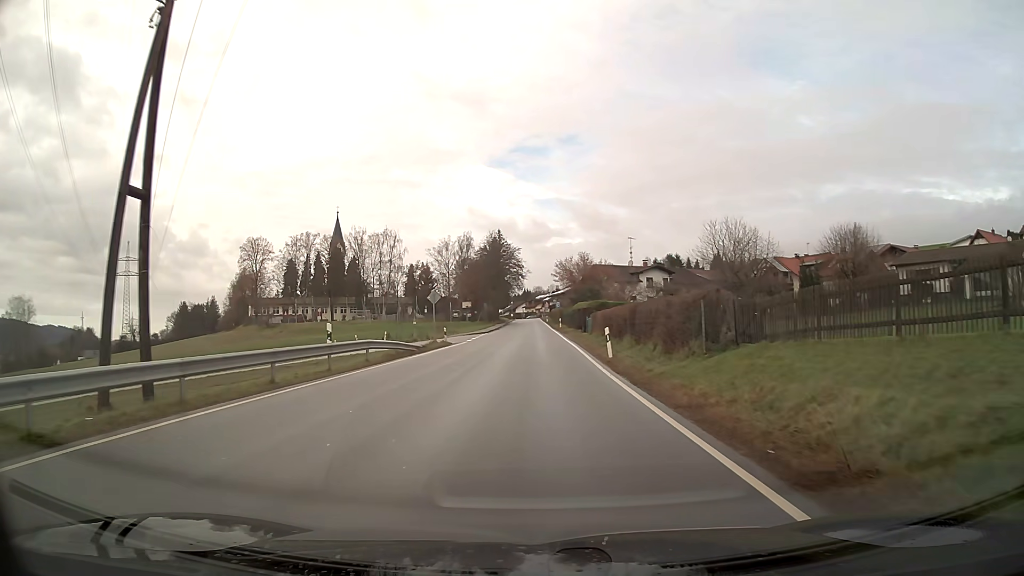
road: secondary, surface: asphalt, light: Day
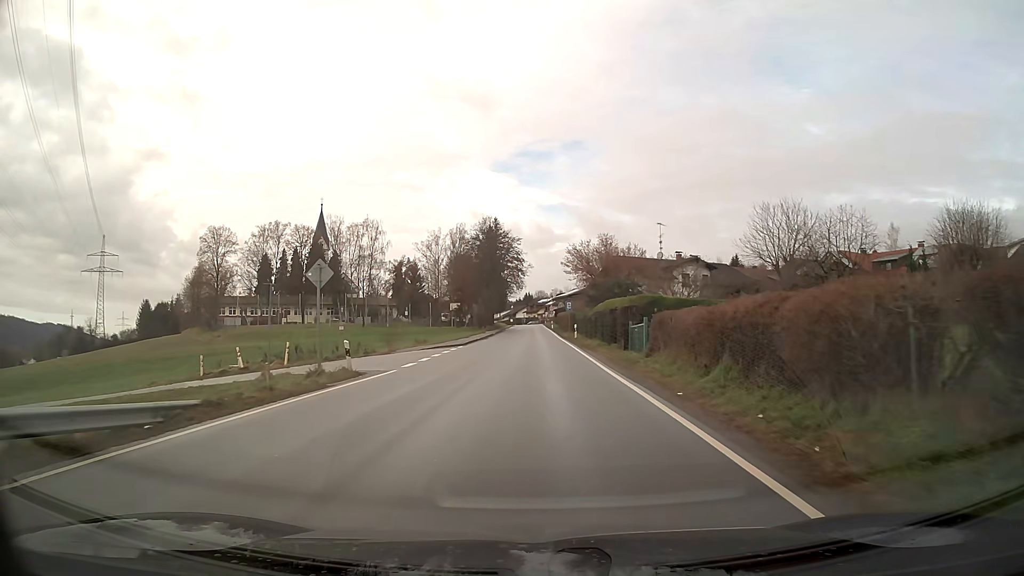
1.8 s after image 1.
(0.0, +21.8) m; 0°
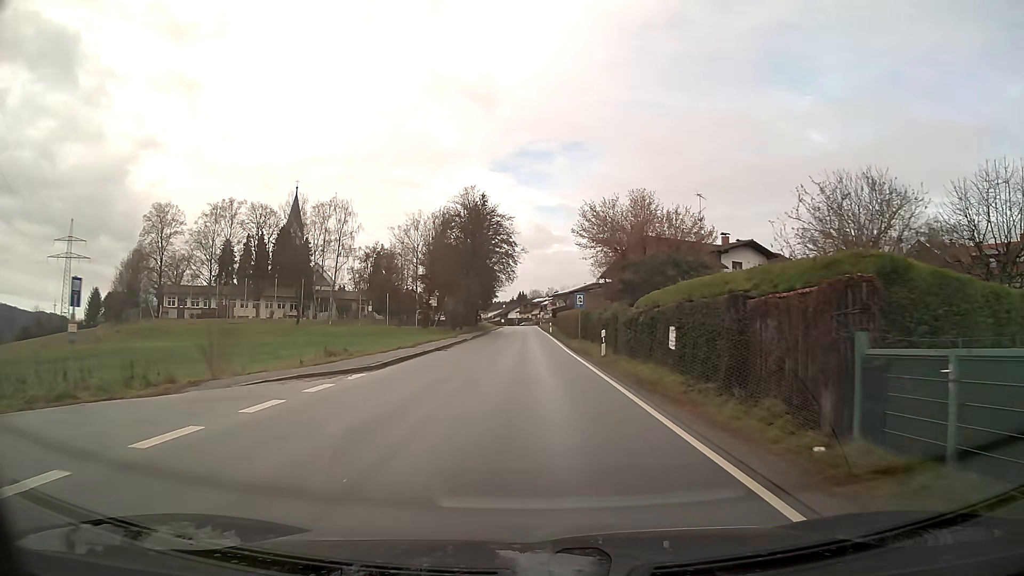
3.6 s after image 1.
(+0.1, +21.0) m; 0°
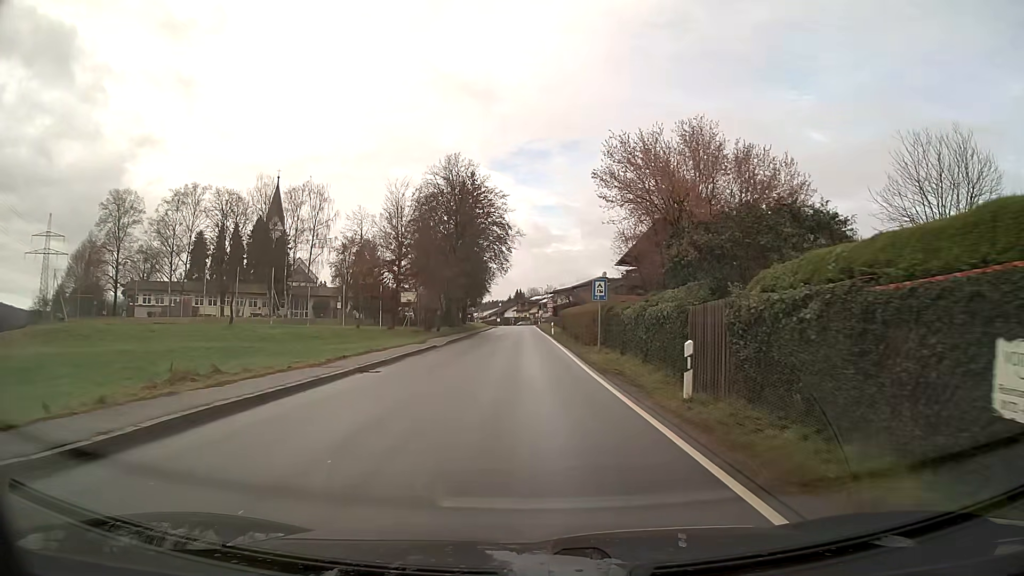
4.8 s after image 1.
(0.0, +13.5) m; 0°
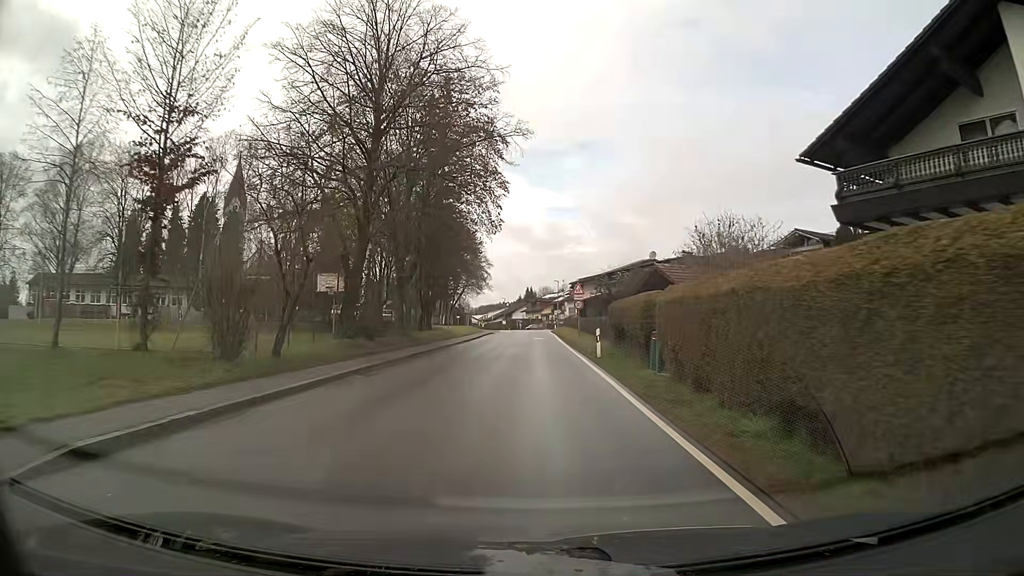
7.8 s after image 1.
(-0.3, +31.9) m; -1°
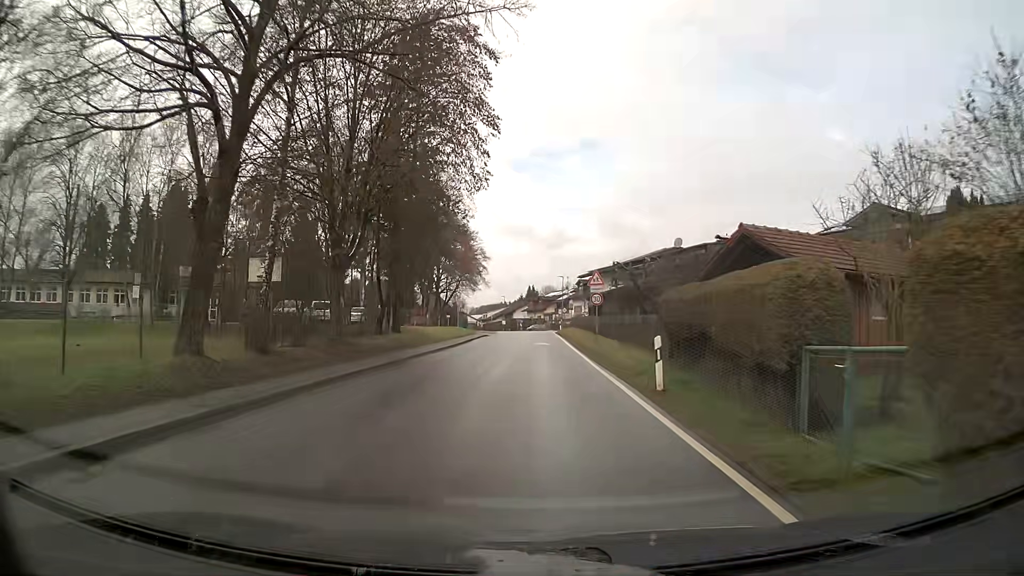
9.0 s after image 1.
(0.0, +10.9) m; 0°
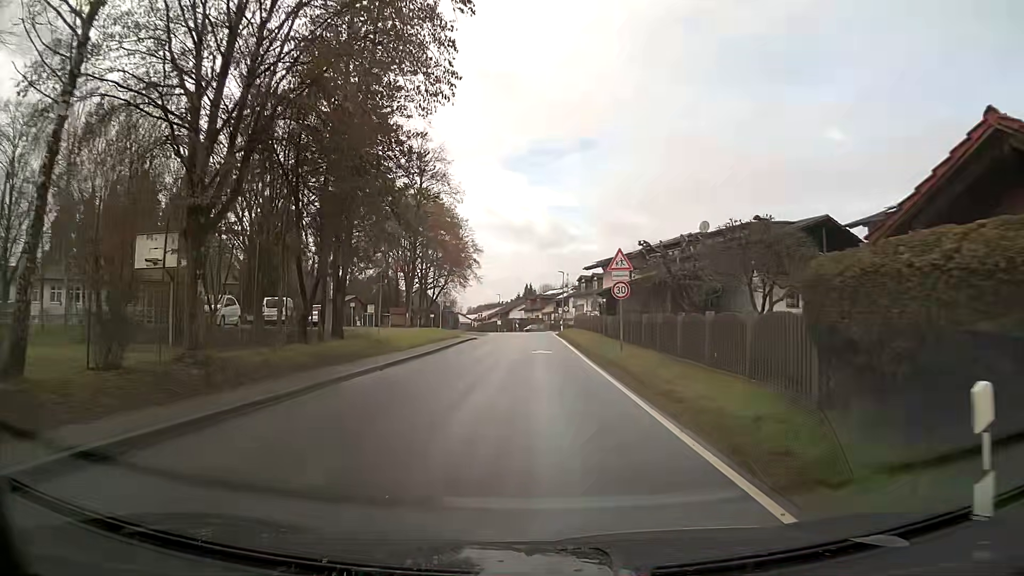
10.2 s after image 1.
(0.0, +9.5) m; +1°
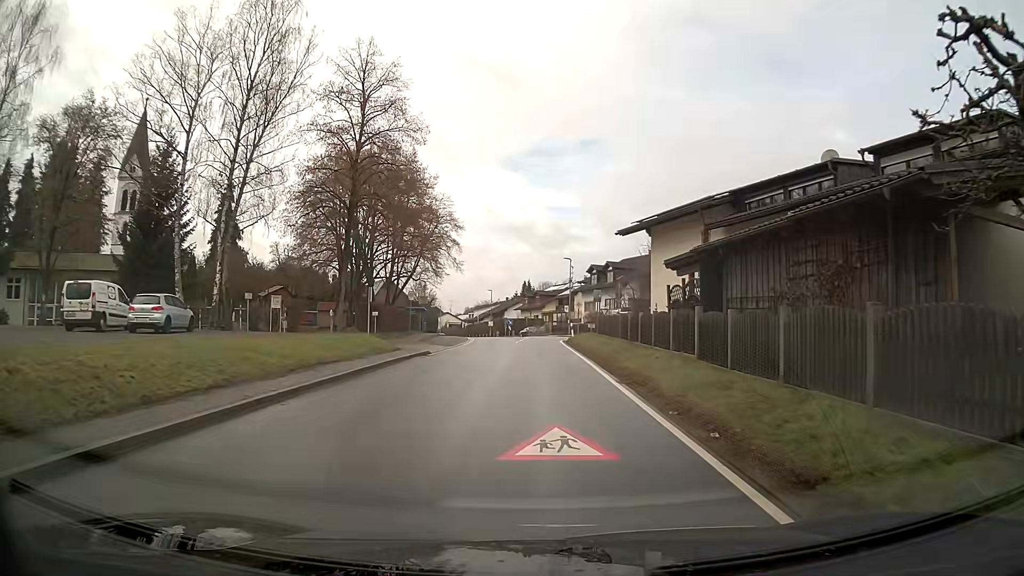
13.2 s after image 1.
(0.0, +21.2) m; -1°
(0, +10) (0, +20) (0, +30) (0, +40) (+1, +50) (+1, +60) (0, +70) (-2, +80) (-4, +89) (-7, +99) m
